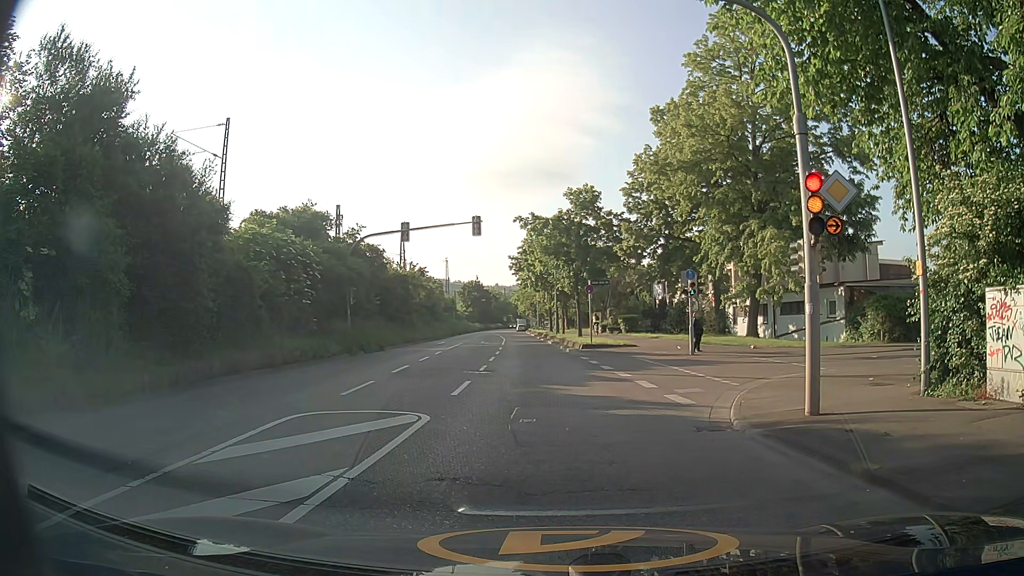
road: secondary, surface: asphalt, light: Day
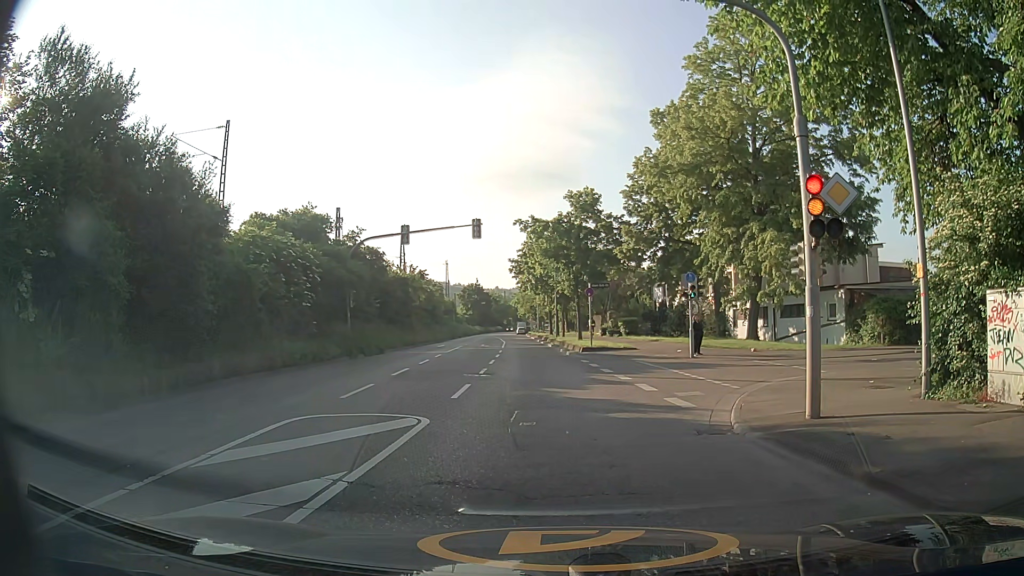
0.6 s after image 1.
(0.0, 0.0) m; 0°
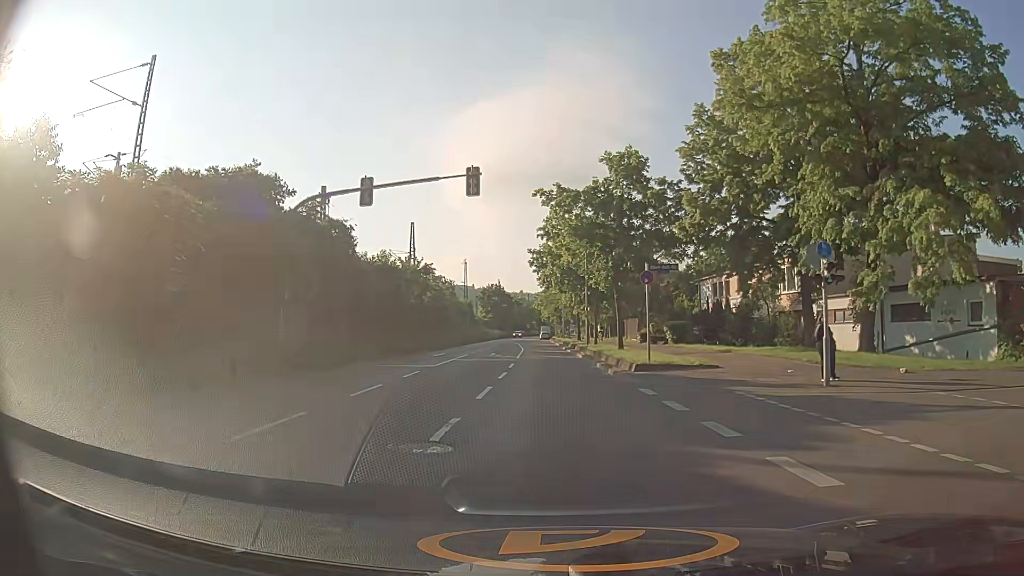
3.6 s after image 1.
(-0.5, +12.1) m; -4°
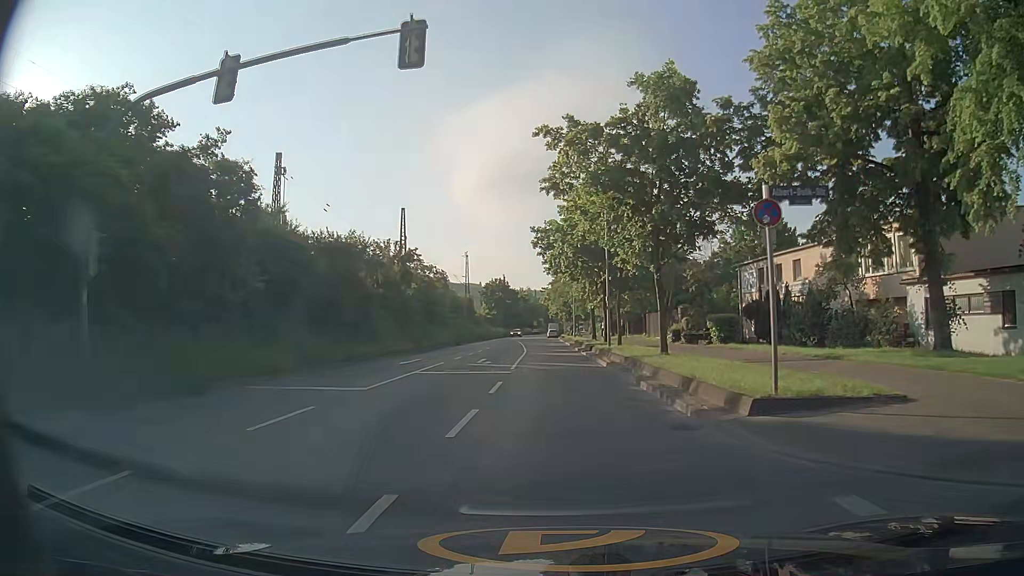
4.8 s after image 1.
(+0.1, +11.2) m; +1°
(0, +10) (0, +20) (0, +30) (0, +40) (0, +50) (-1, +60) (-1, +70) (-2, +80) (-3, +90) (-3, +100) m
